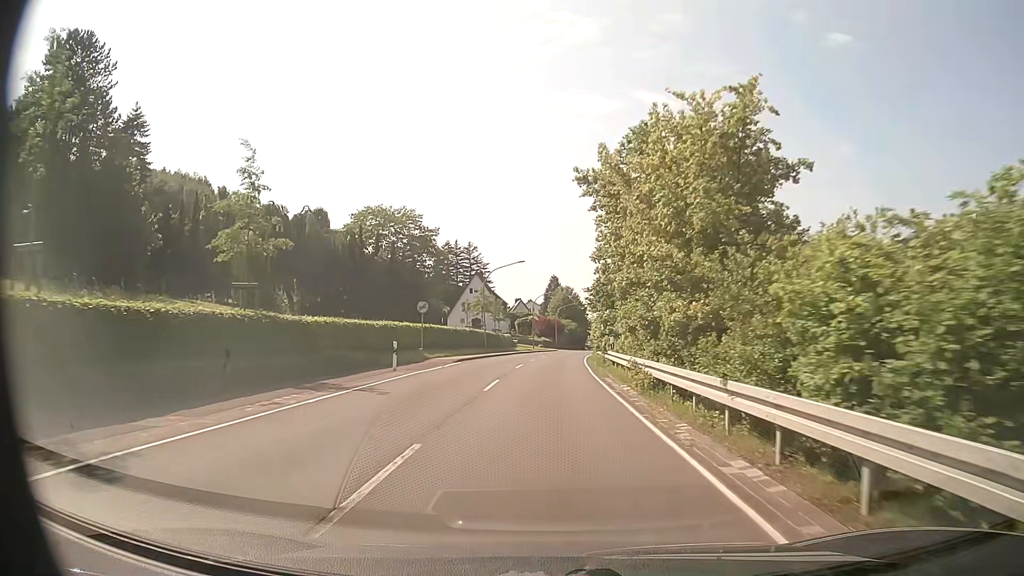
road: secondary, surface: asphalt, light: Day
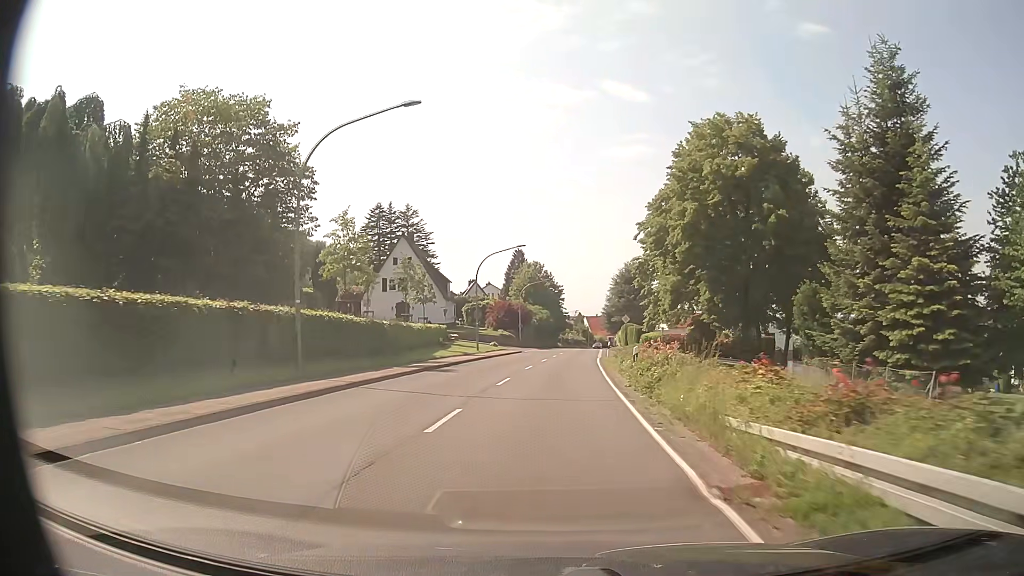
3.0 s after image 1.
(+0.9, +38.4) m; +3°
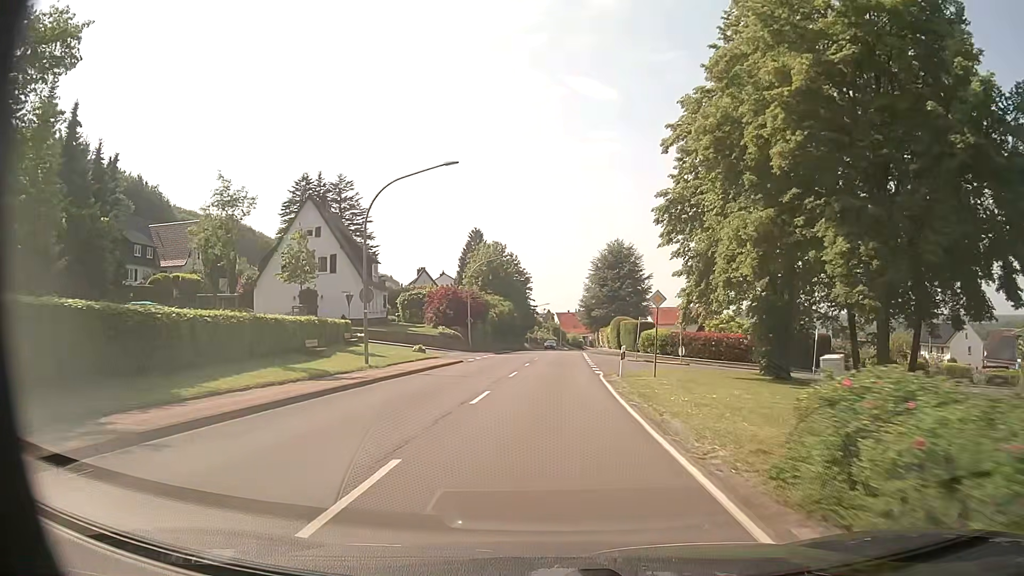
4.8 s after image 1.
(+0.5, +23.0) m; +3°
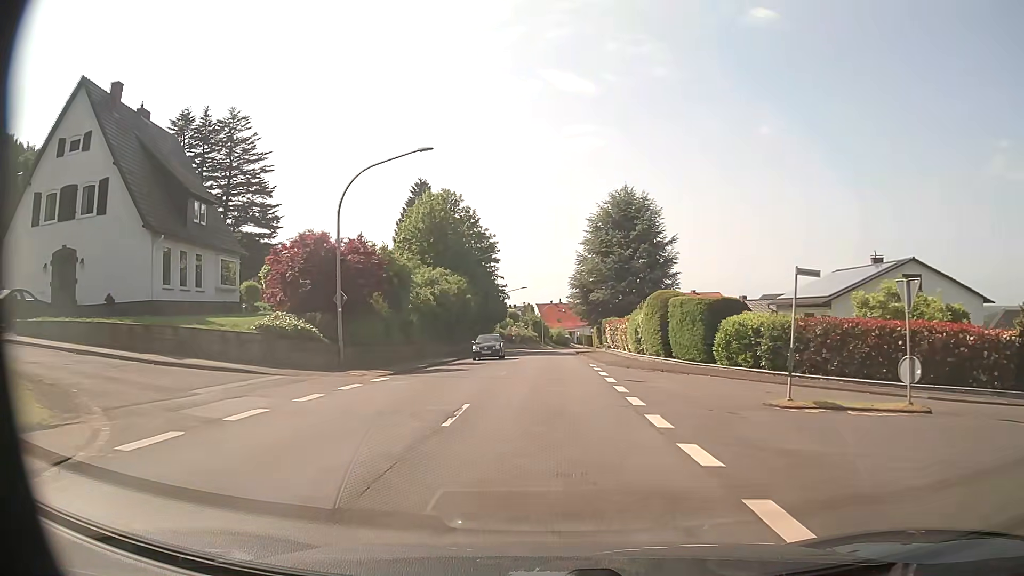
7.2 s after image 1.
(+0.3, +30.7) m; +1°
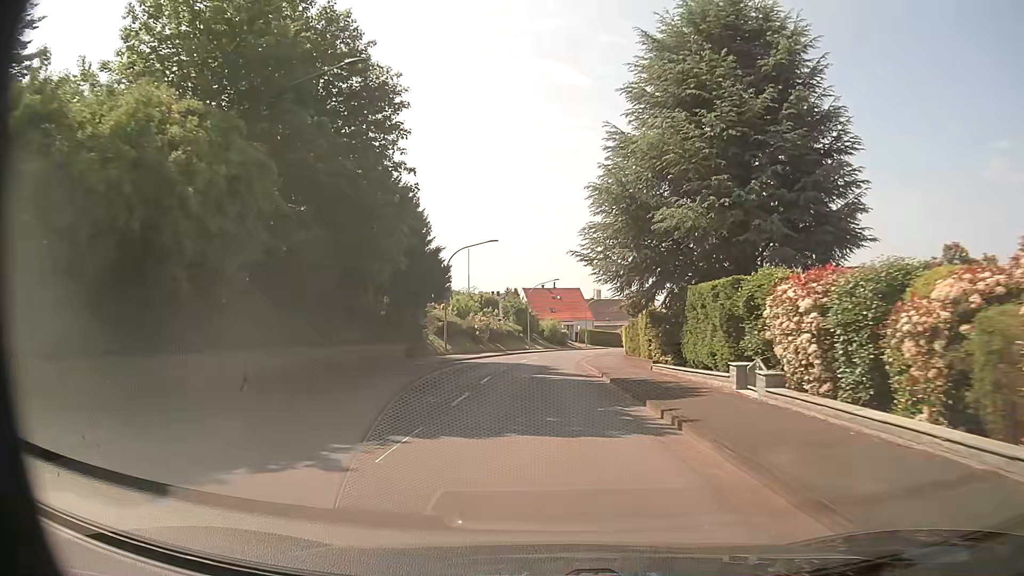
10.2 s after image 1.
(+0.3, +38.3) m; +1°
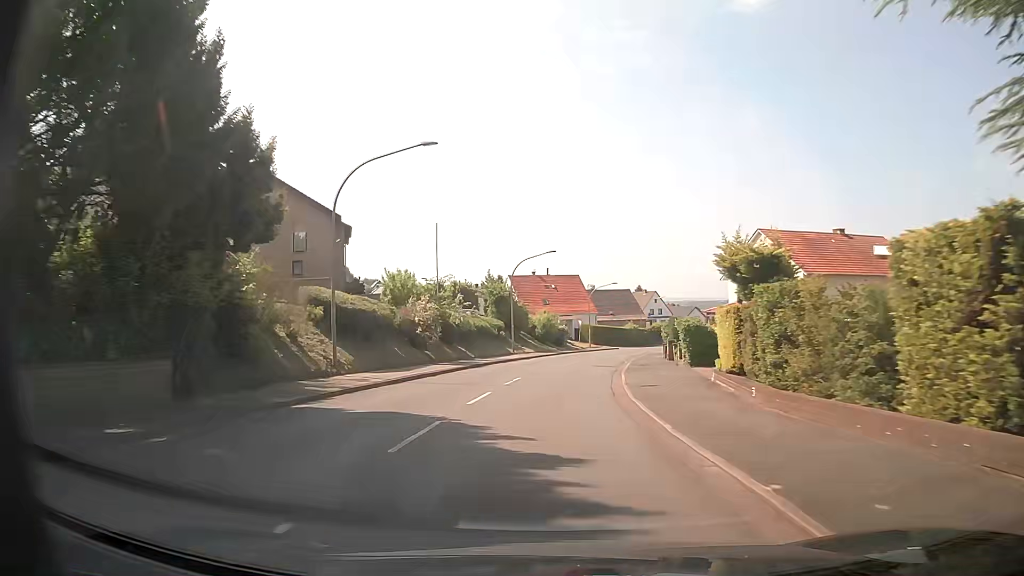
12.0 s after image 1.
(0.0, +23.2) m; 0°
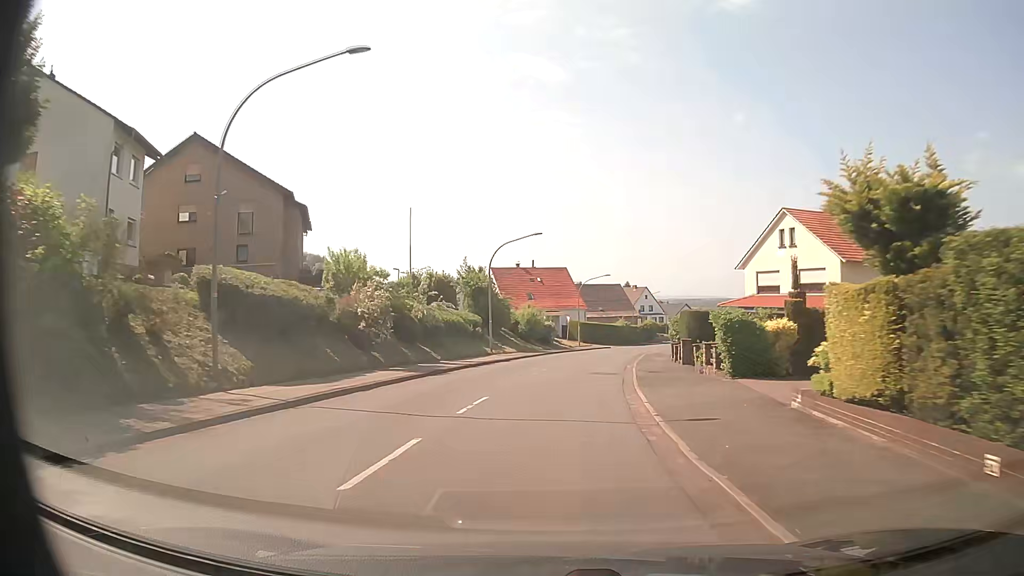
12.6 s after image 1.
(+0.1, +7.7) m; +2°
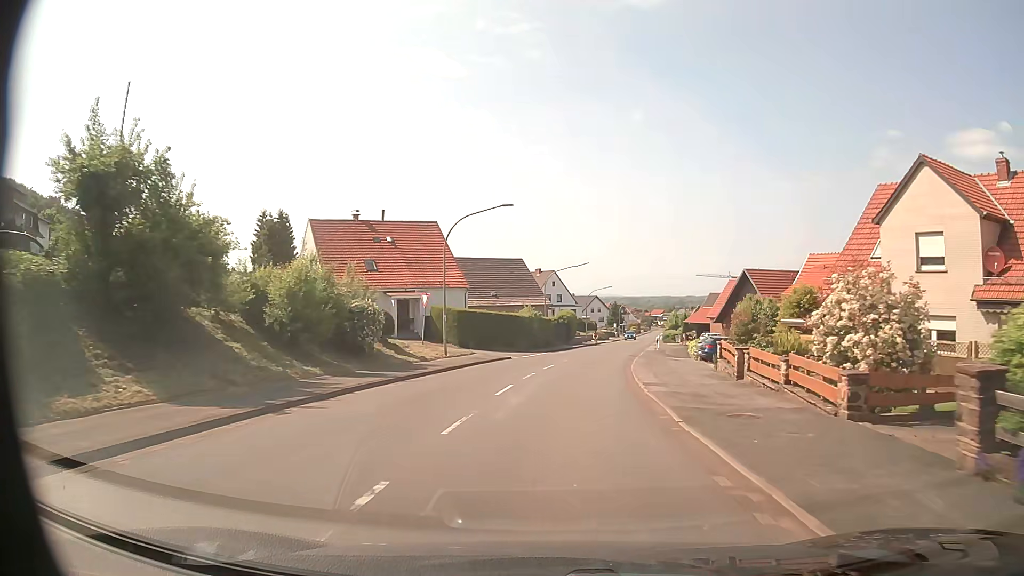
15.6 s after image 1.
(+3.3, +38.1) m; +9°
(0, +10) (+1, +20) (+2, +30) (+4, +40) (+5, +50) (+7, +59) (+9, +69) (+11, +79) (+12, +89) (+14, +99) m
